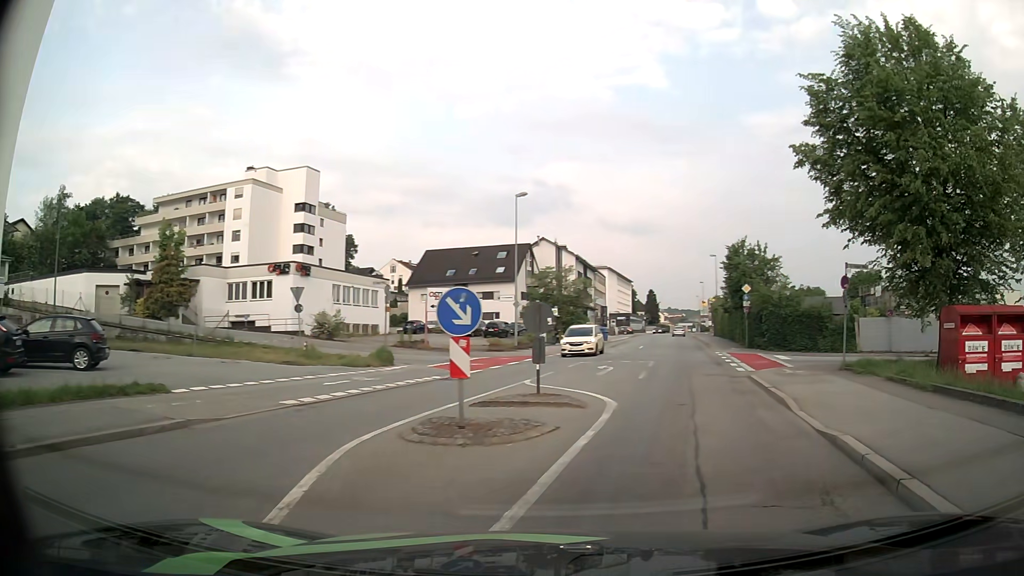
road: tertiary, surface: asphalt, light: Day
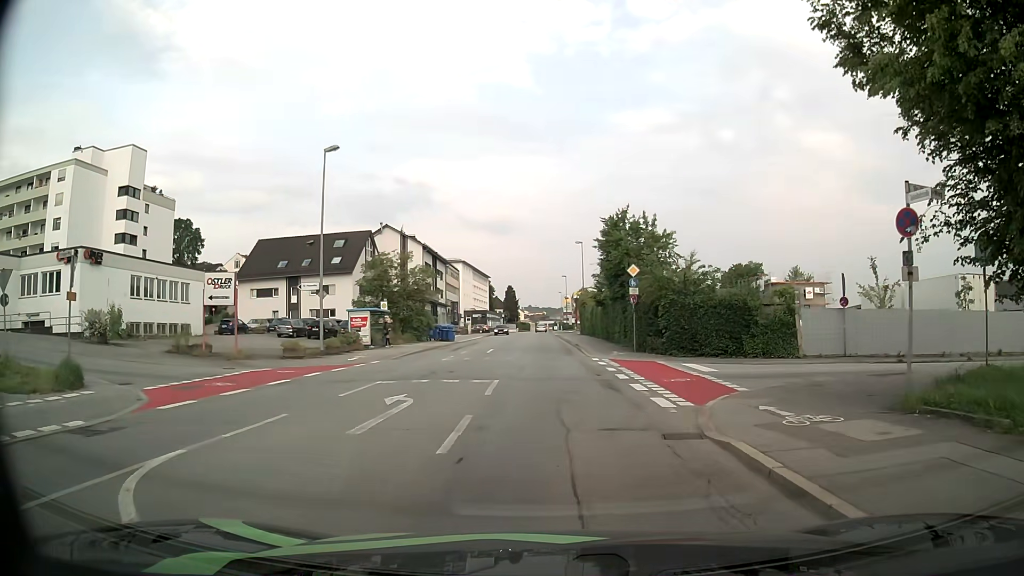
(+2.0, +11.5) m; +13°
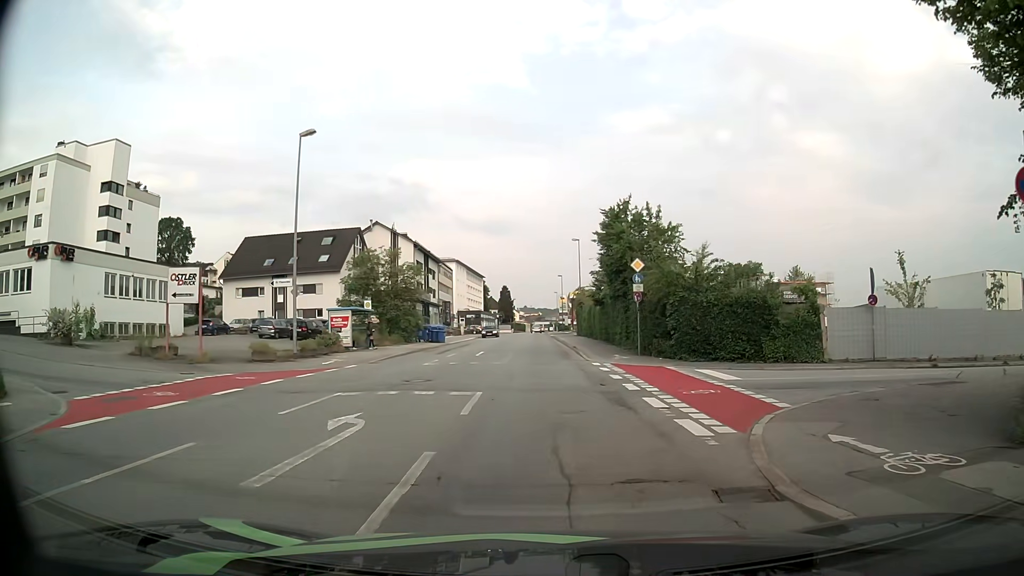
(0.0, +3.1) m; 0°
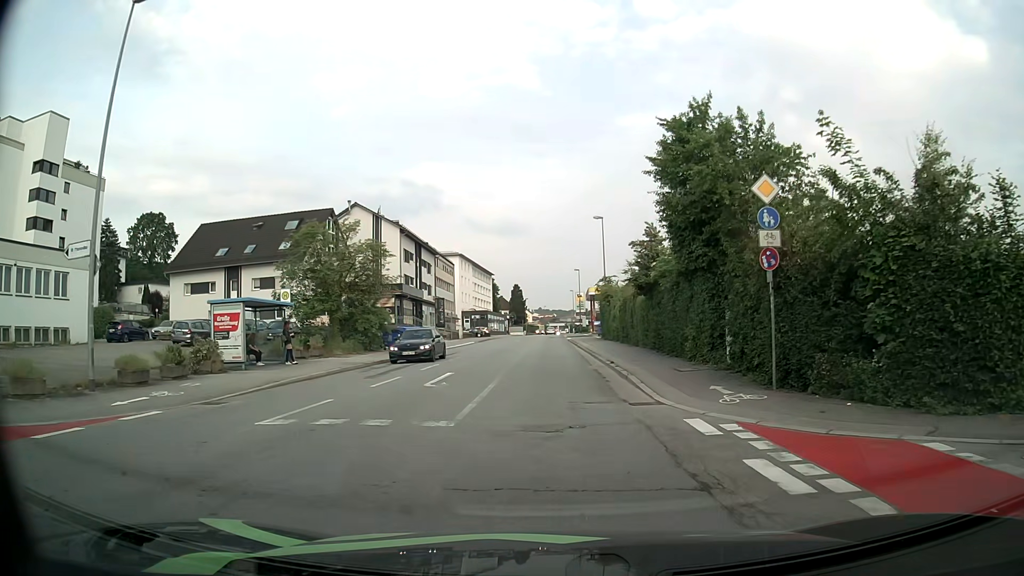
(+0.1, +15.7) m; -1°
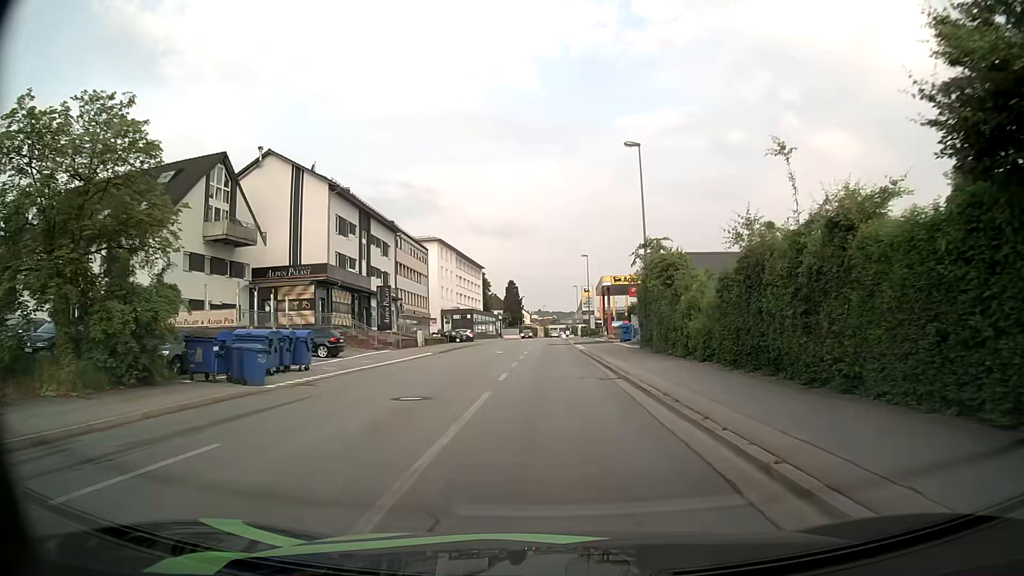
(+0.1, +24.0) m; 0°
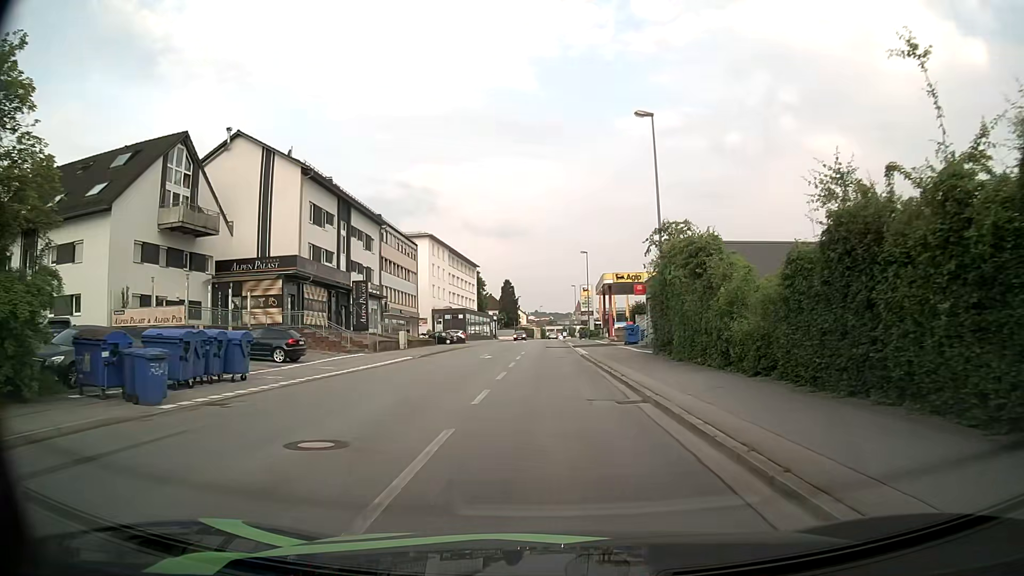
(0.0, +5.3) m; 0°
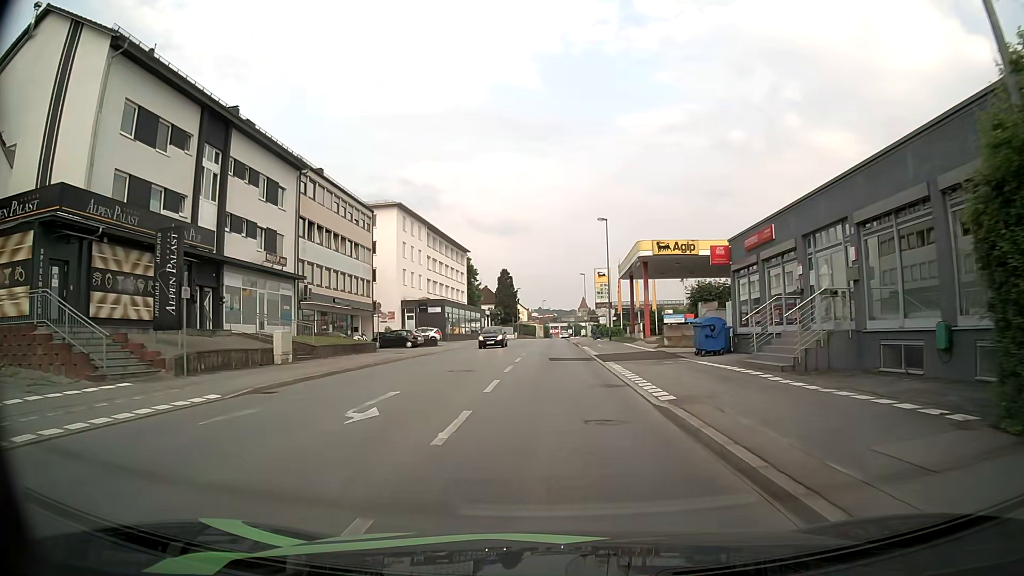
(0.0, +22.5) m; 0°
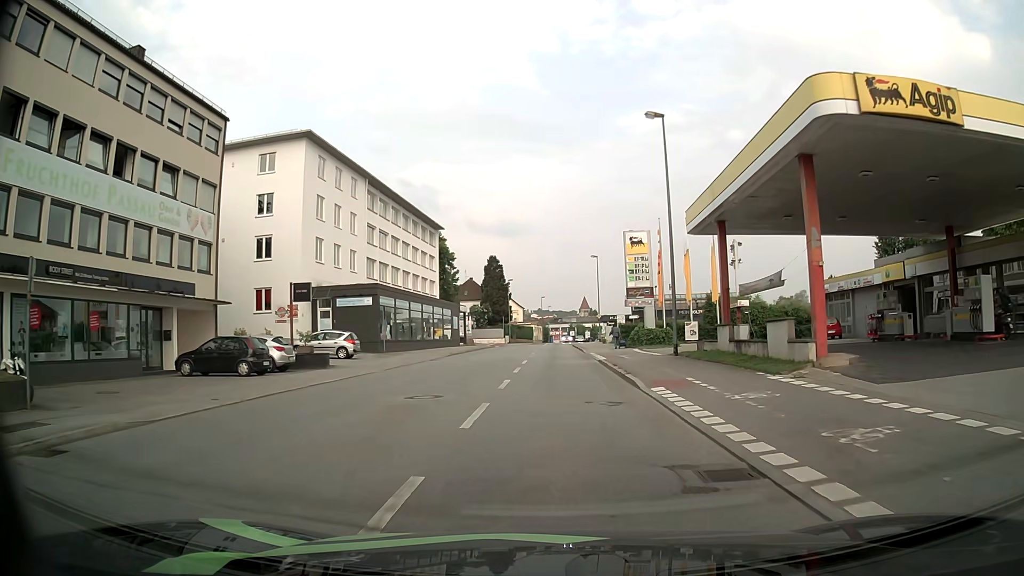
(-0.2, +28.7) m; 0°
(0, +10) (0, +20) (0, +30) (0, +40) (0, +50) (0, +60) (0, +70) (+1, +80) (+4, +89) (+13, +92) m
